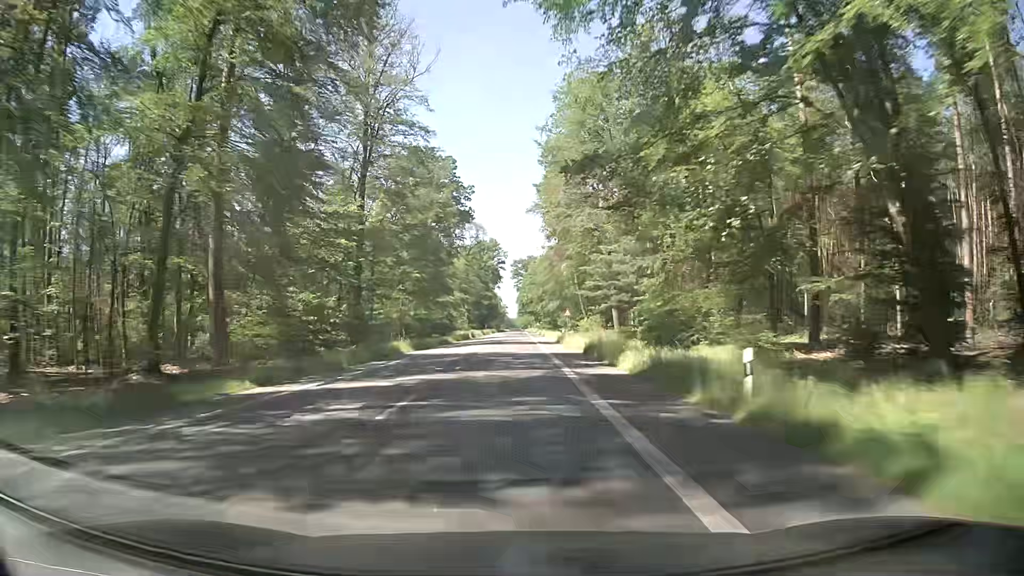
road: secondary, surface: asphalt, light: Day
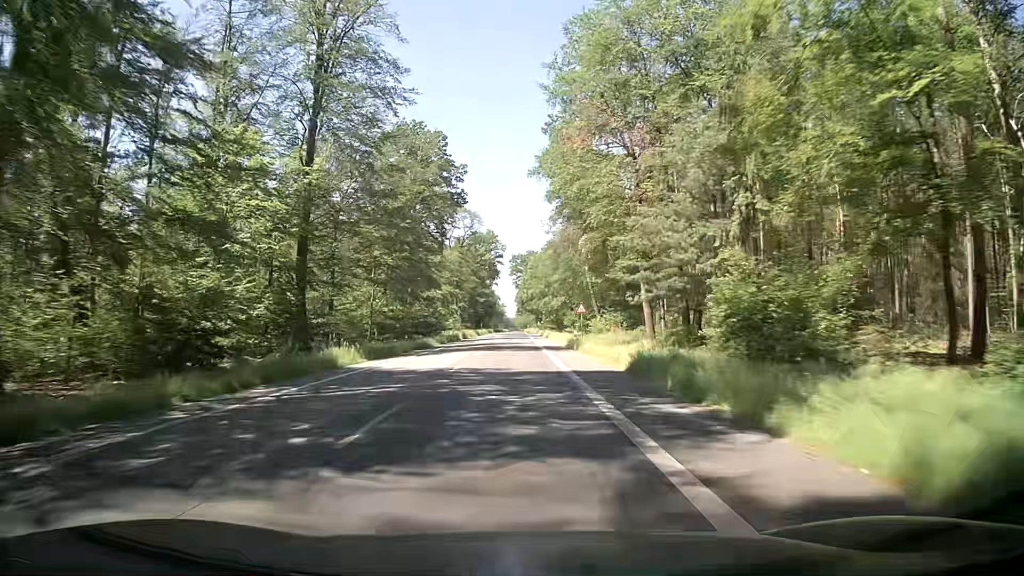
(0.0, +14.2) m; +1°
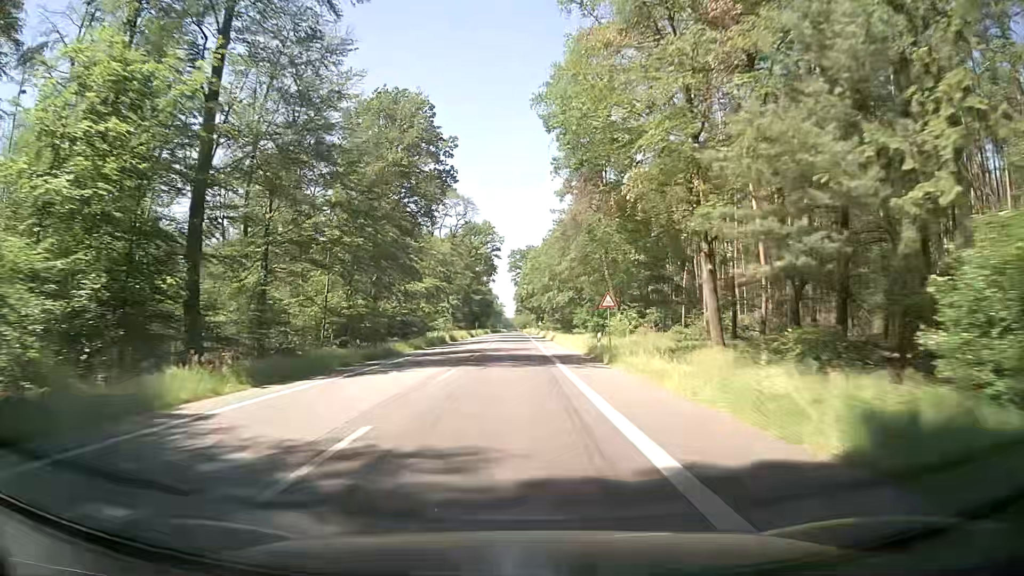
(-0.1, +14.2) m; -1°
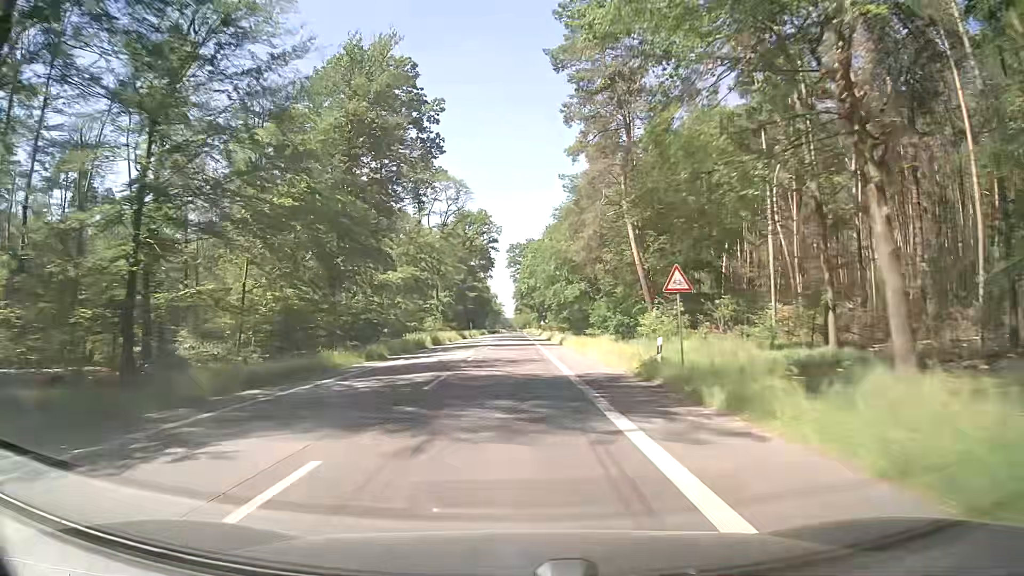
(+0.1, +14.2) m; +1°
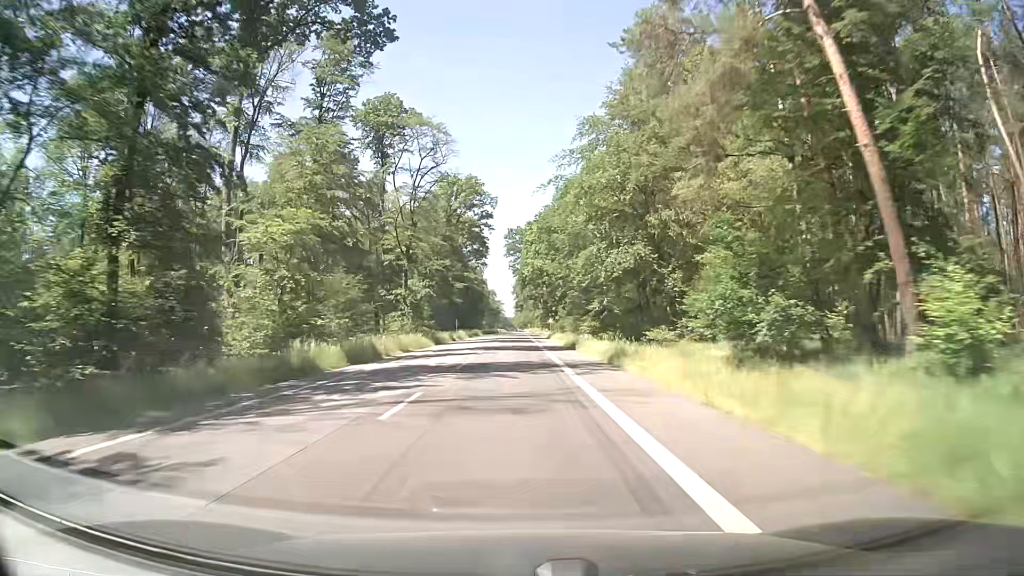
(-0.2, +28.4) m; 0°
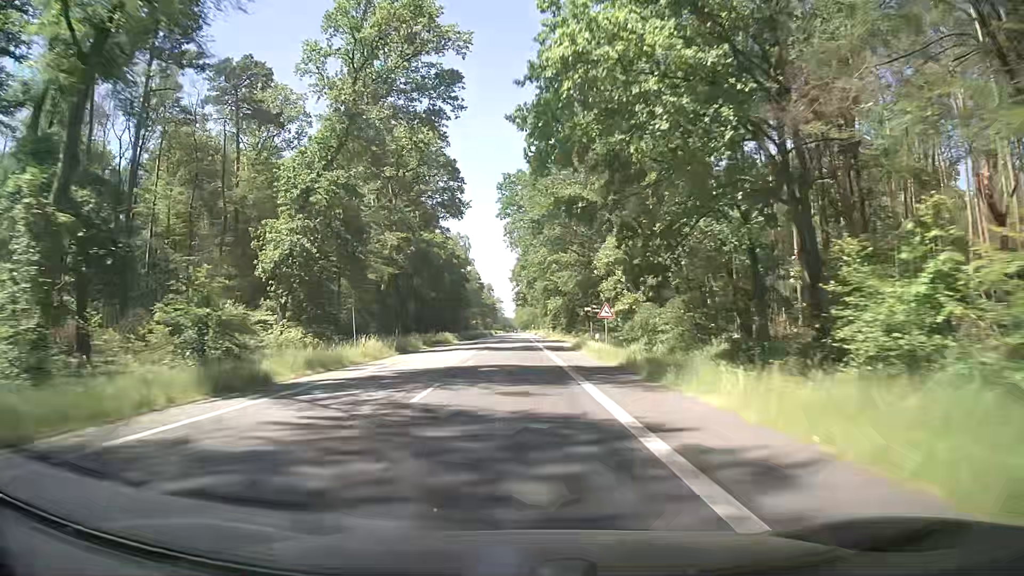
(-0.3, +56.9) m; 0°
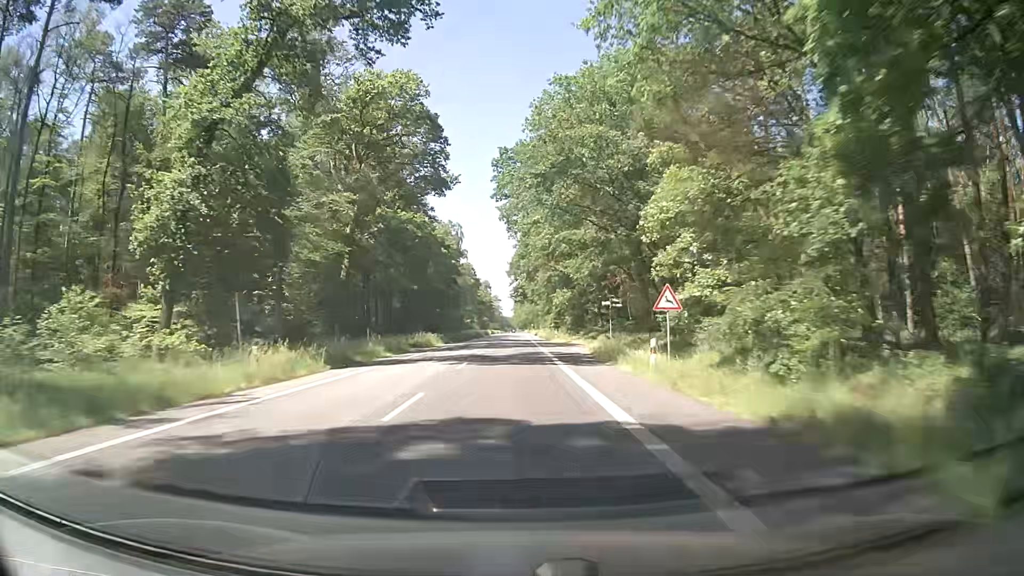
(0.0, +14.2) m; 0°
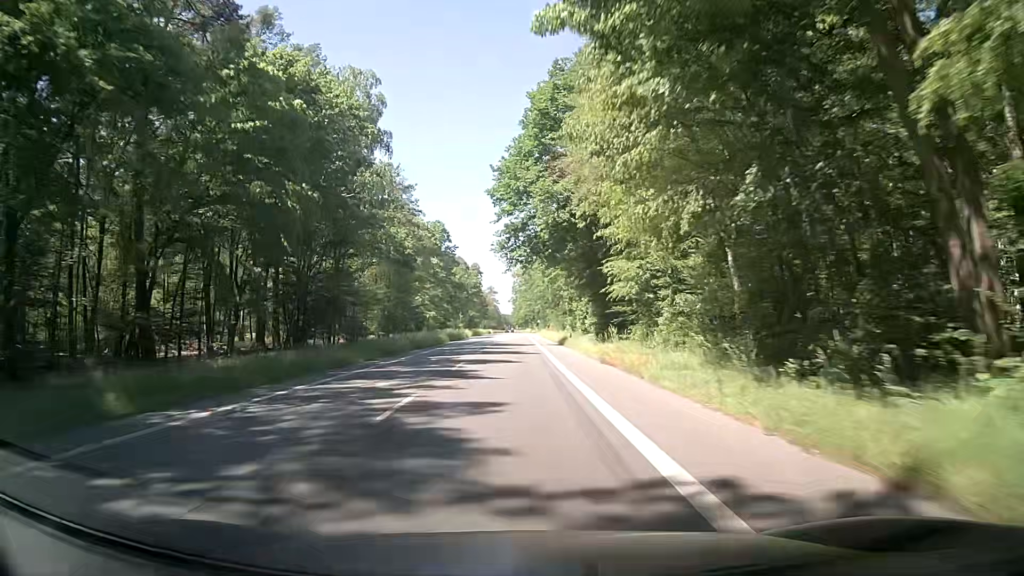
(0.0, +71.2) m; 0°
(0, +10) (0, +20) (0, +30) (0, +40) (0, +50) (0, +60) (0, +70) (0, +80) (0, +90) (0, +100) m
